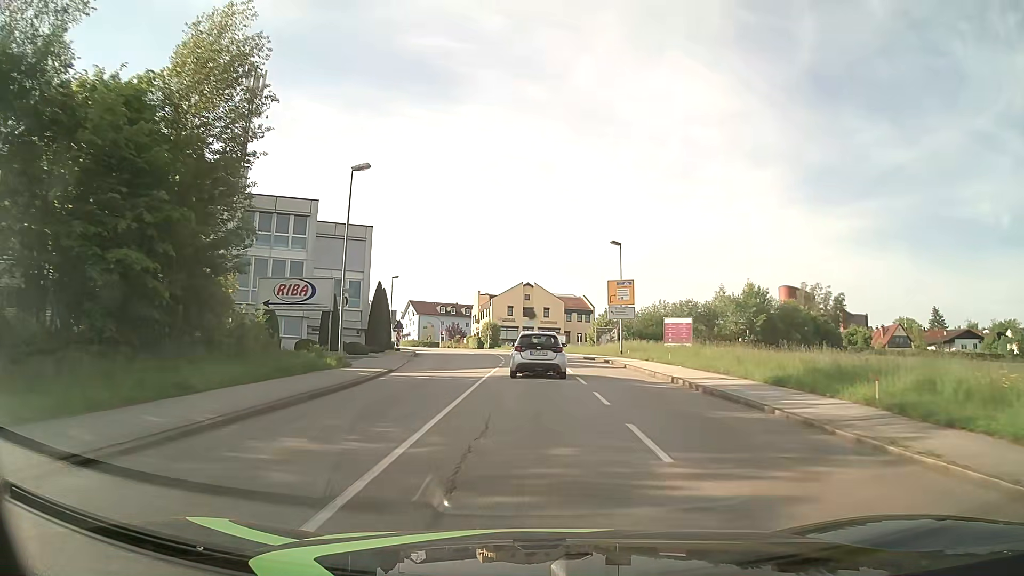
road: tertiary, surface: asphalt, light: Day
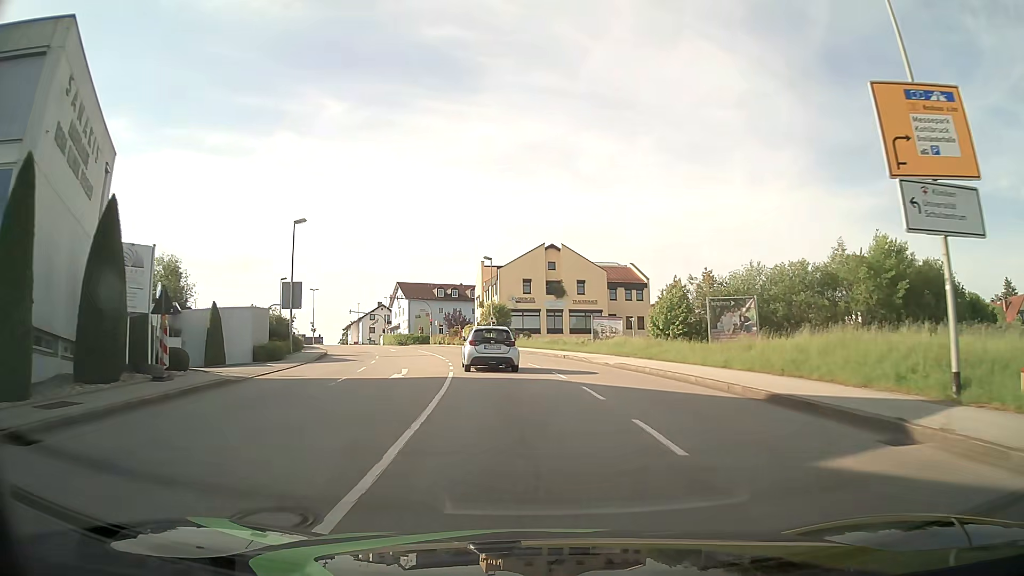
(-0.3, +37.4) m; -2°
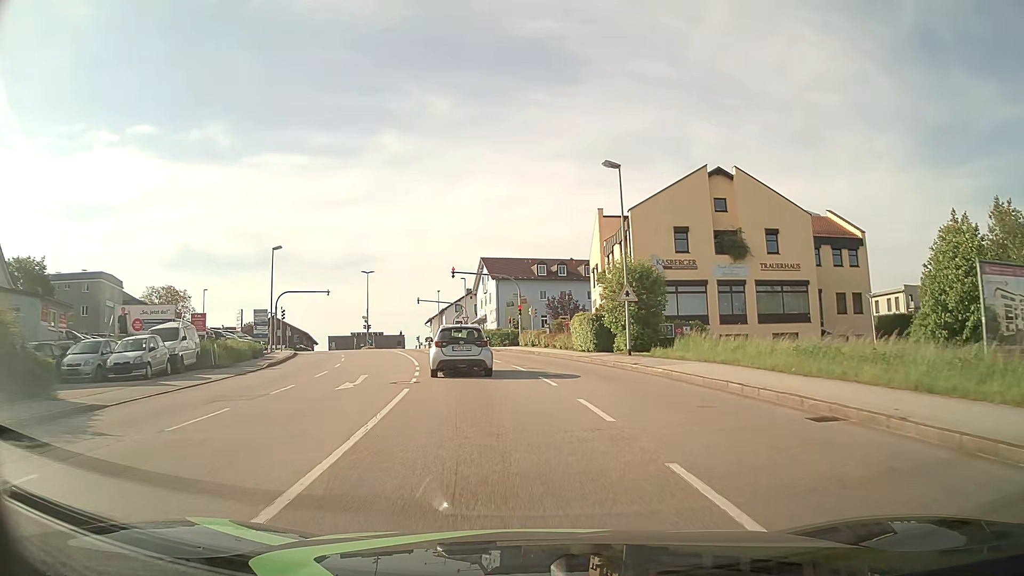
(-2.6, +33.3) m; -10°
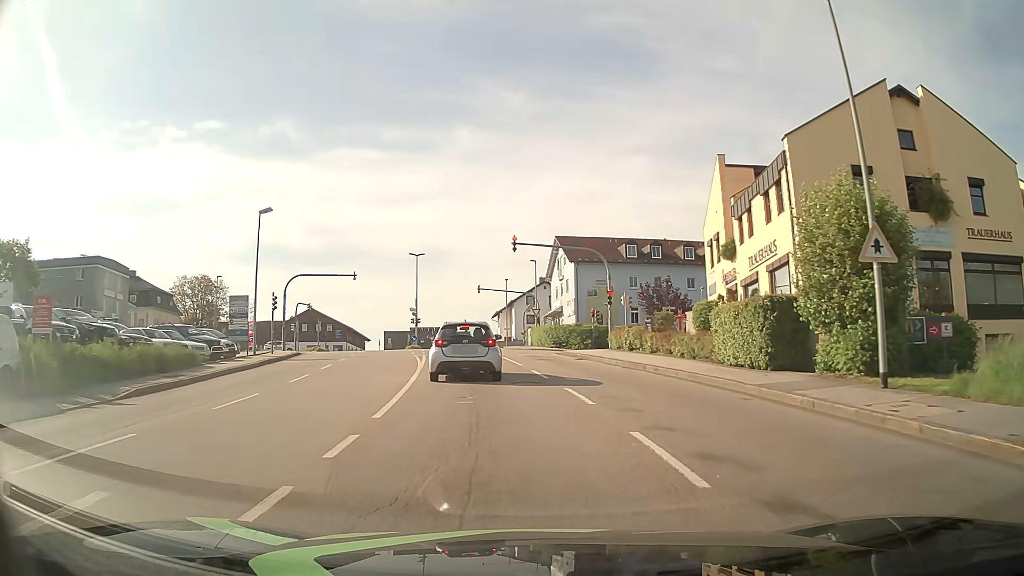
(-0.9, +15.8) m; -7°
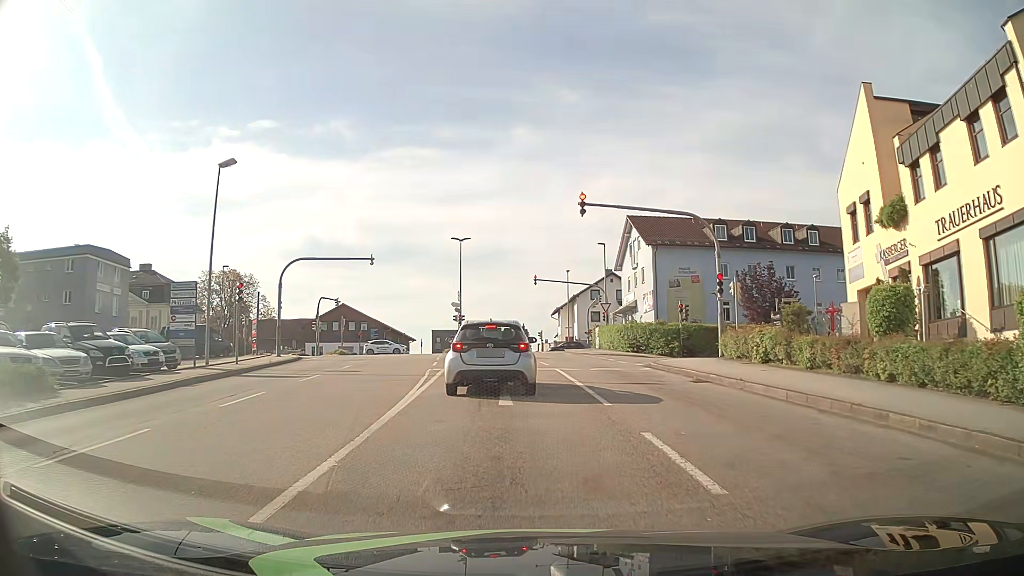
(-0.5, +11.8) m; -5°
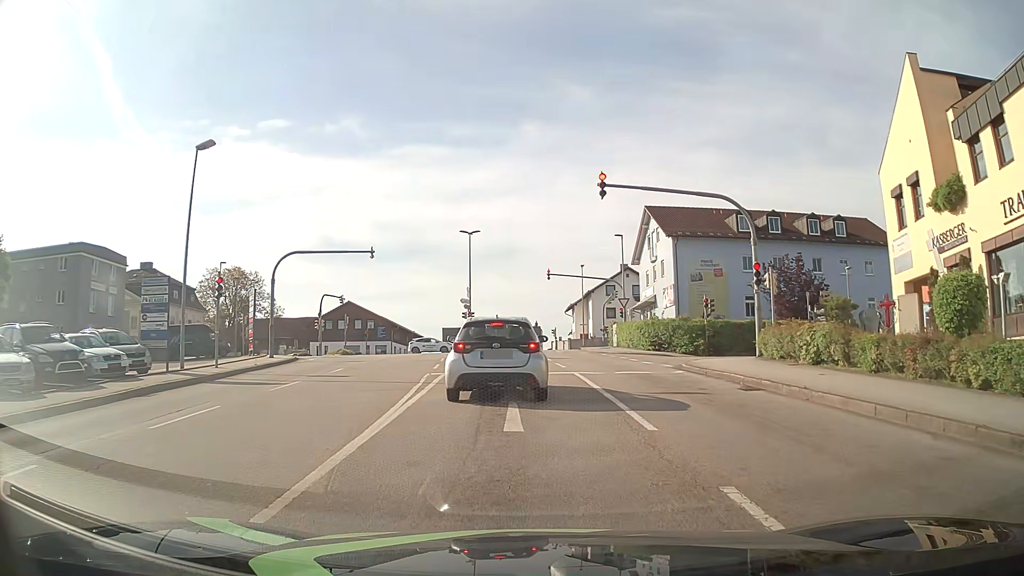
(0.0, +3.0) m; 0°
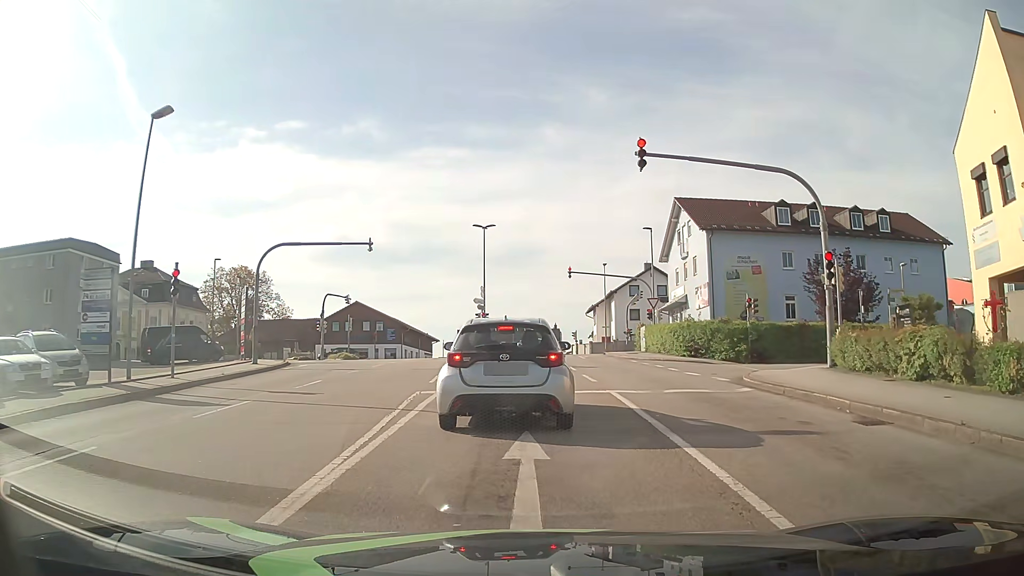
(-0.1, +4.4) m; -1°
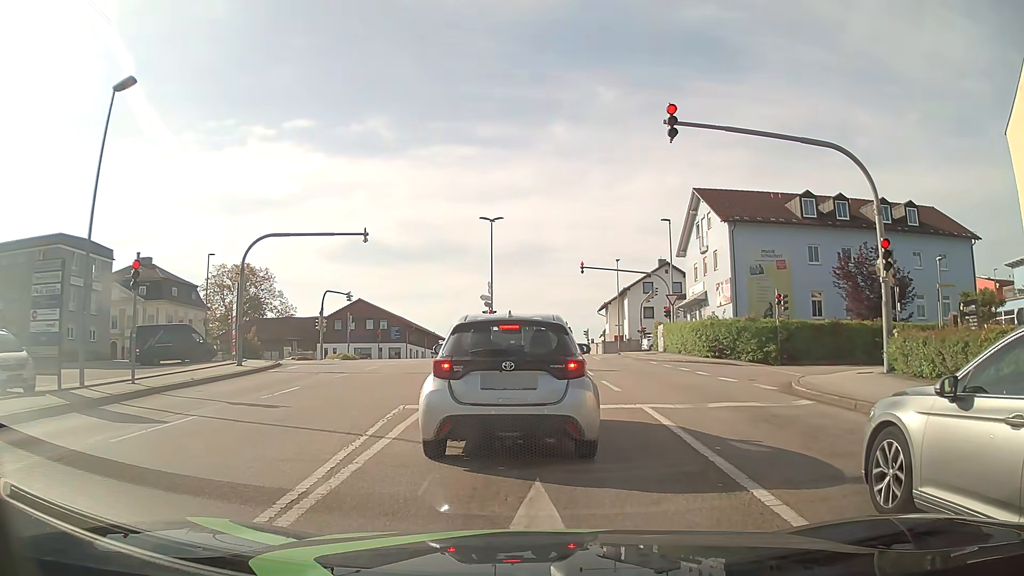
(0.0, +2.7) m; -2°
(0, +10) (0, +20) (0, +30) (0, +40) (0, +50) (-2, +60) (-9, +66) (-19, +68) (-29, +69) (-39, +68) m
